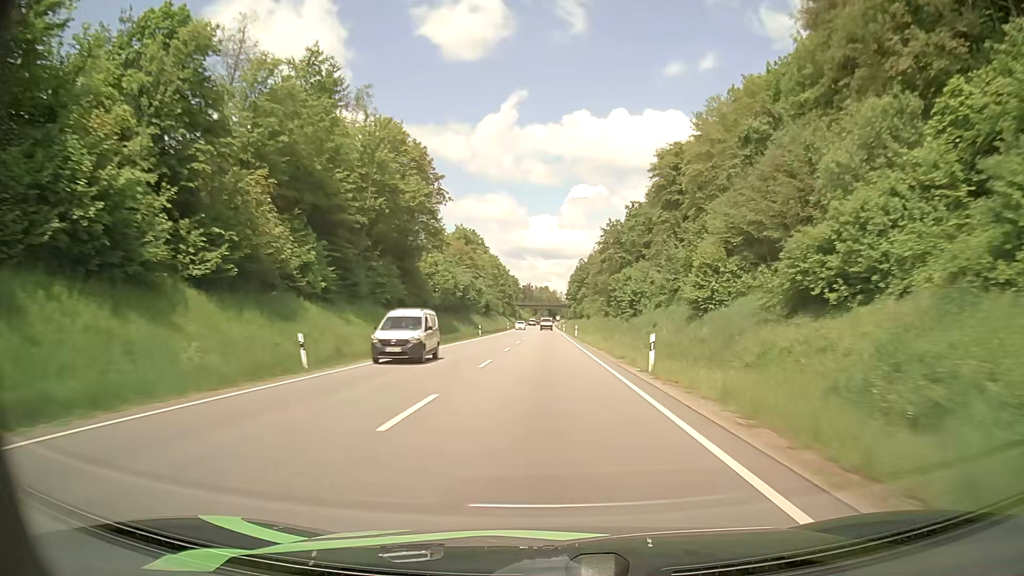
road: primary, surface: asphalt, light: Day
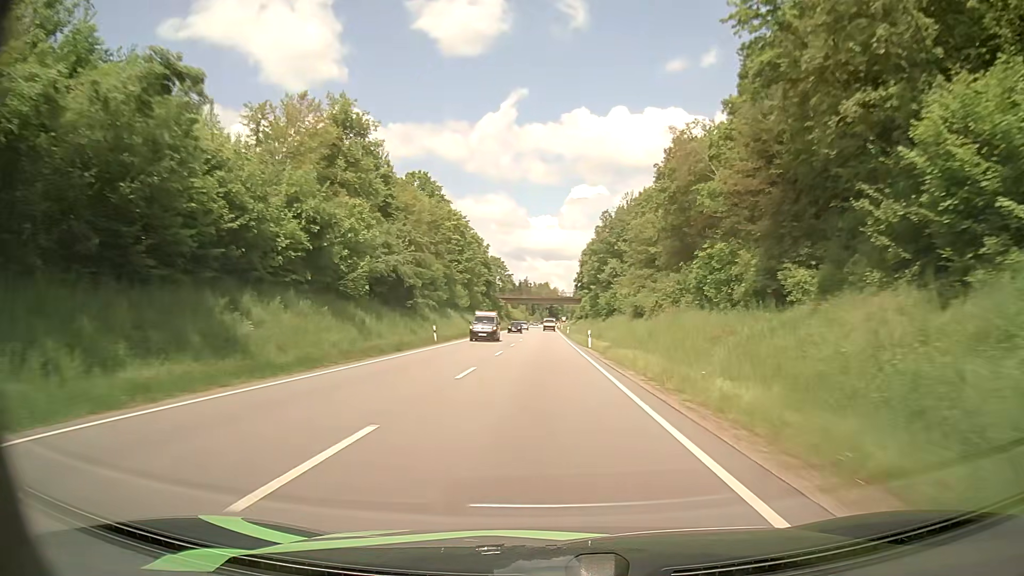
(+0.2, +75.6) m; 0°
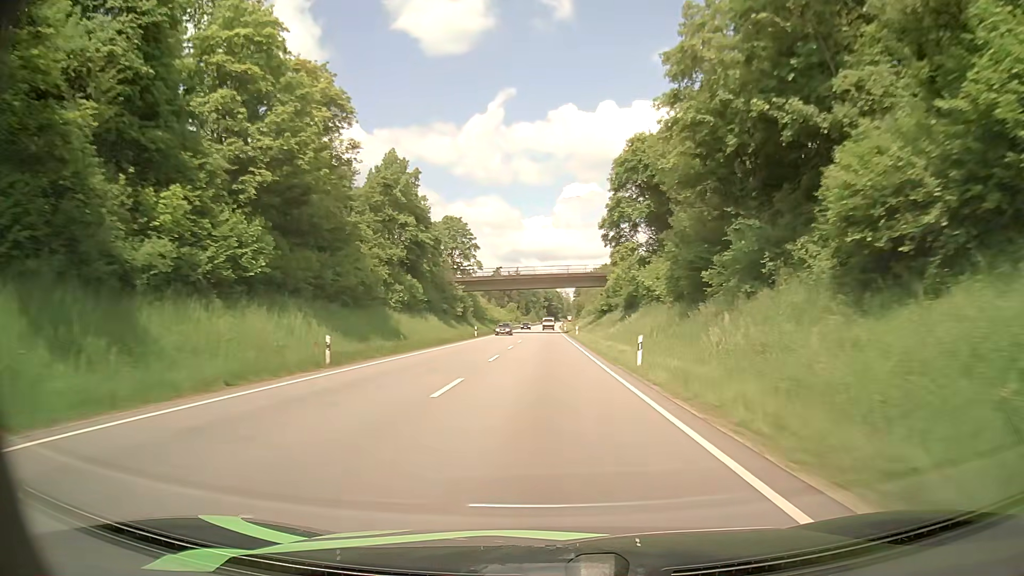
(+0.2, +76.3) m; 0°
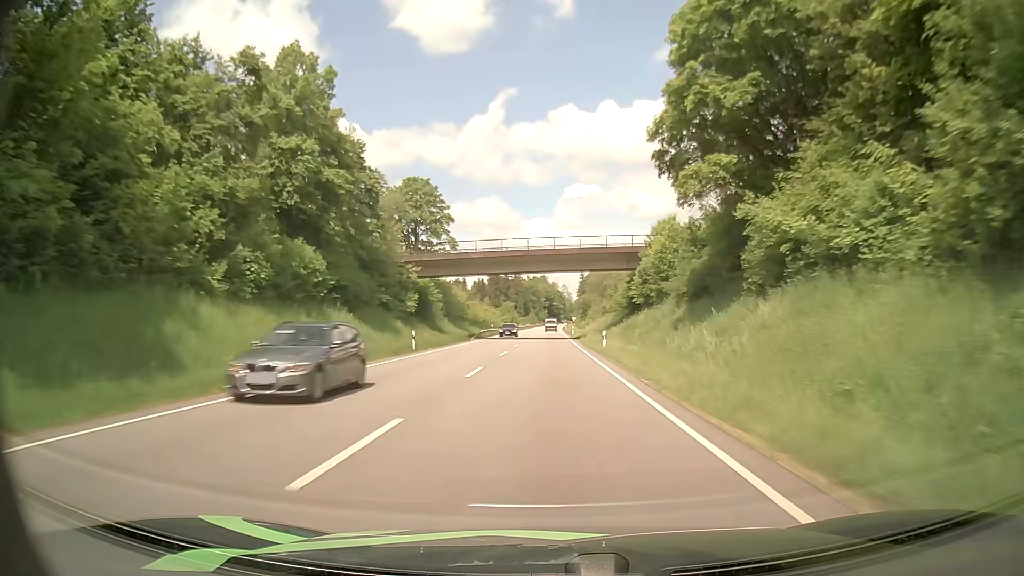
(0.0, +31.0) m; 0°
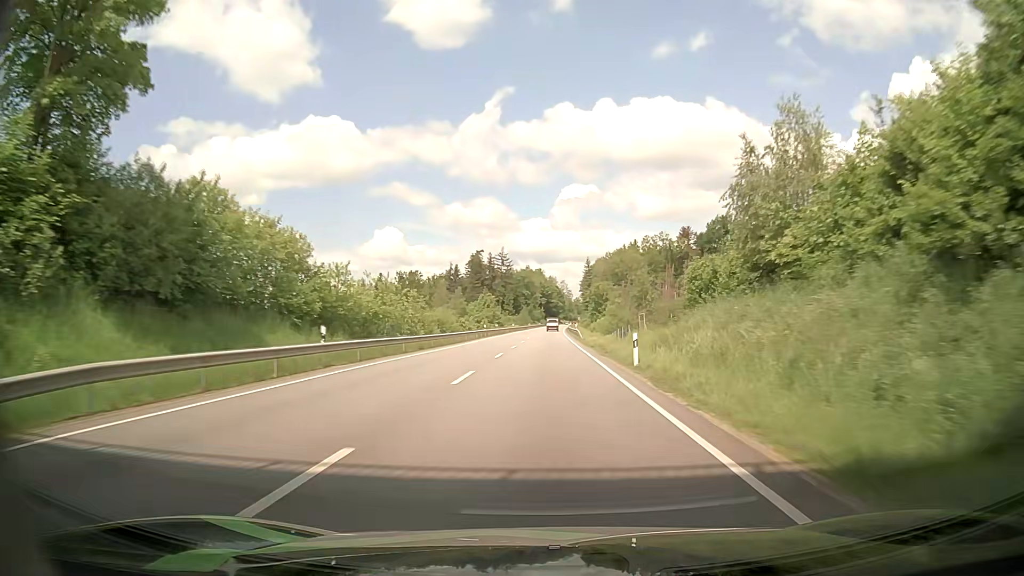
(0.0, +62.4) m; 0°
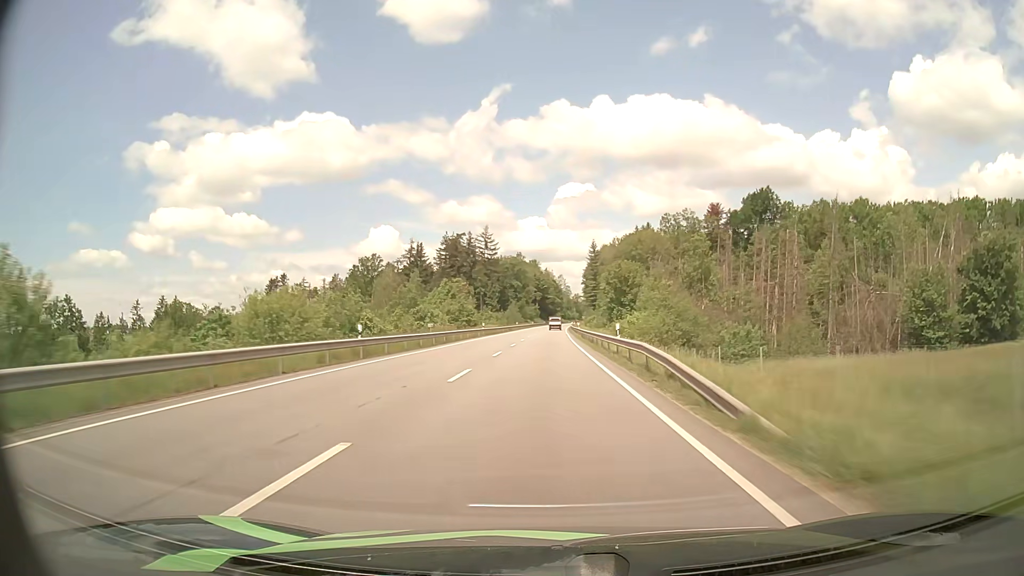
(-0.1, +47.7) m; 0°
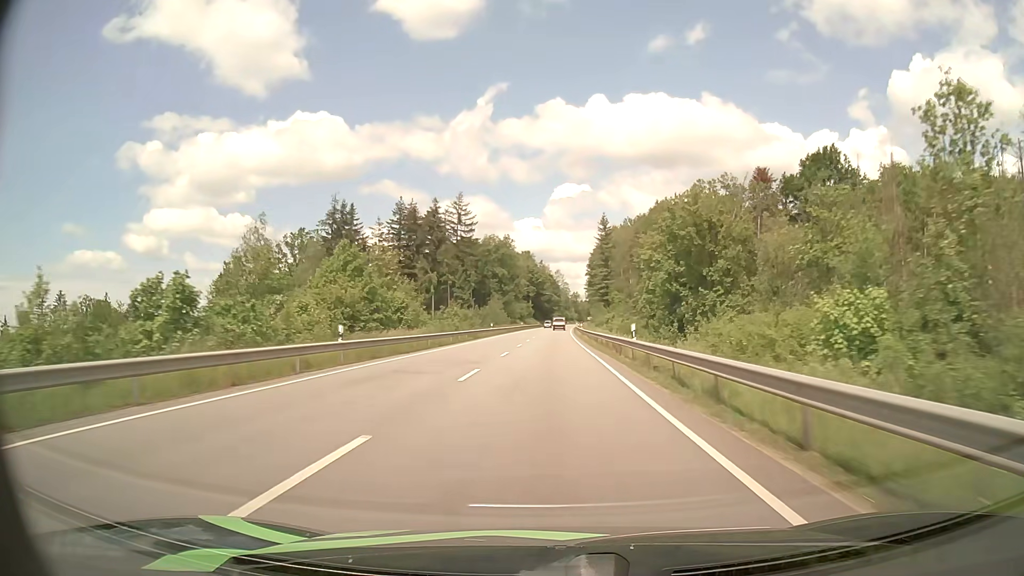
(+0.1, +47.4) m; 0°
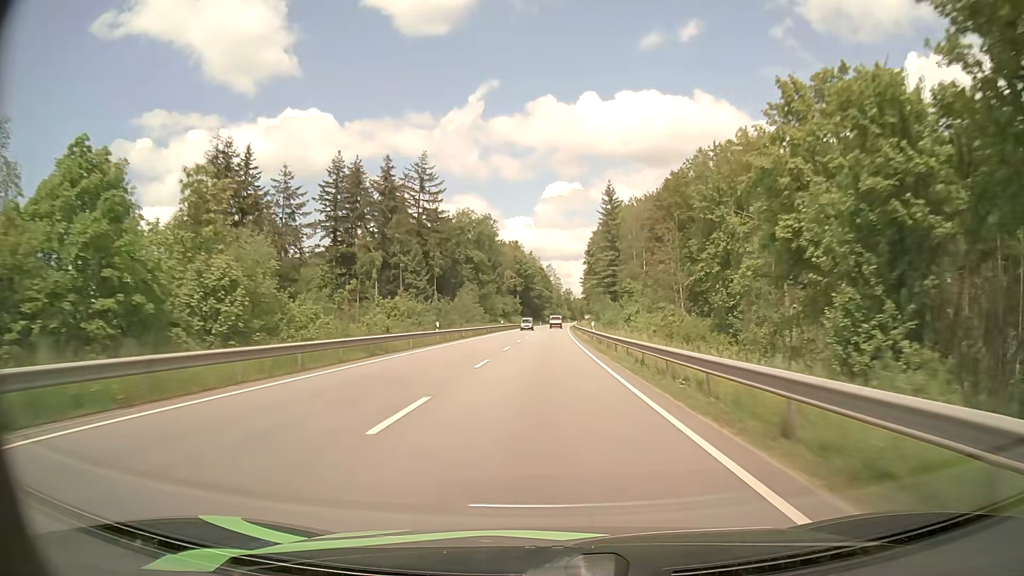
(+0.2, +31.6) m; +1°
(0, +10) (0, +20) (0, +30) (0, +40) (0, +50) (+1, +60) (+1, +70) (+1, +80) (+1, +90) (+1, +100) m
